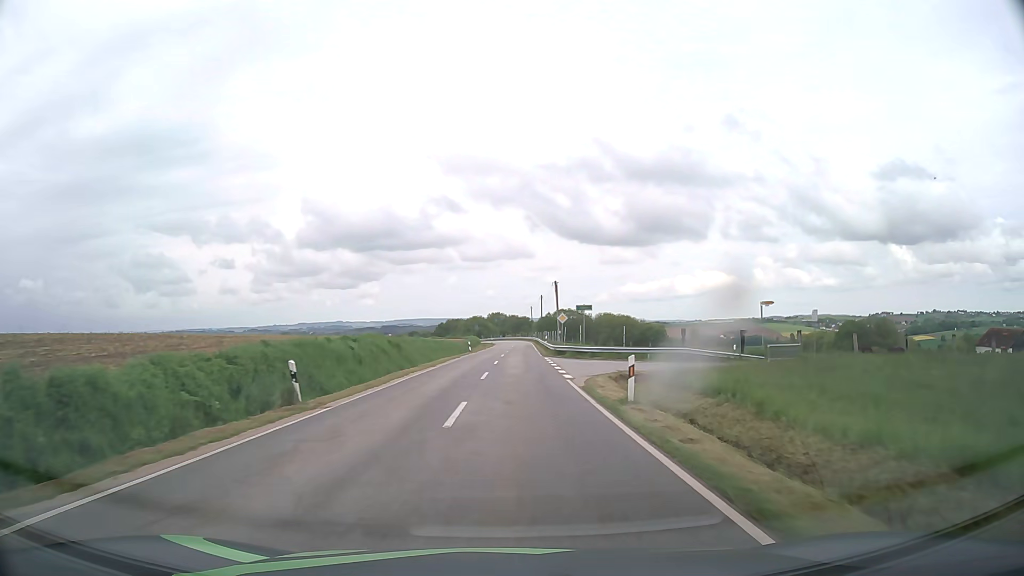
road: tertiary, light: Day
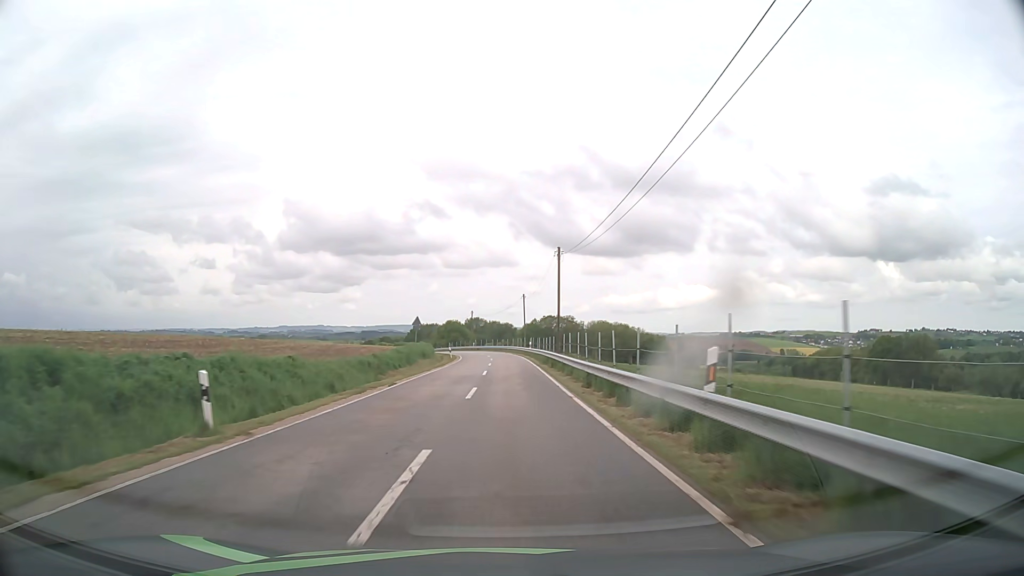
(+1.0, +54.1) m; +2°
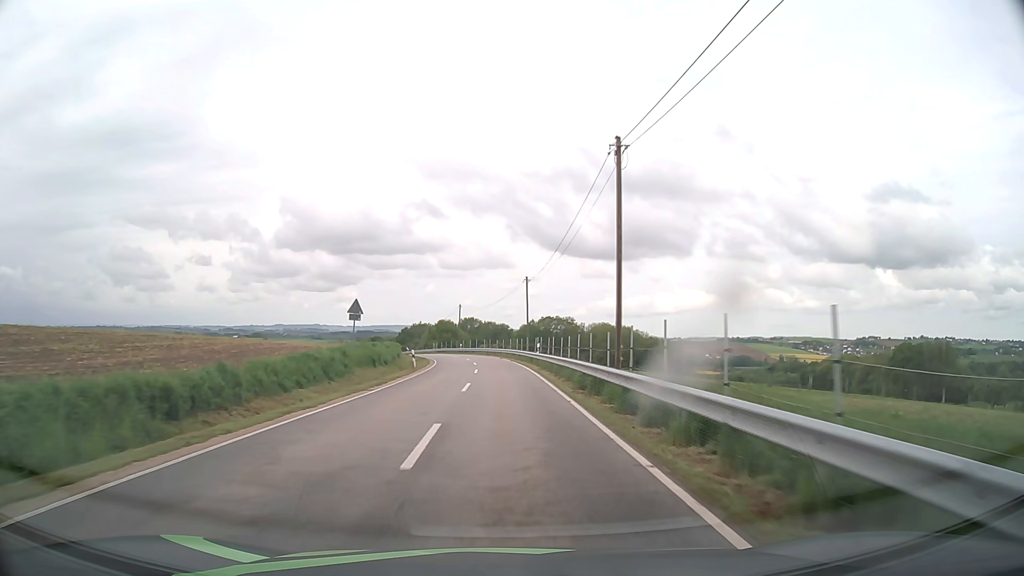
(+0.1, +21.5) m; 0°
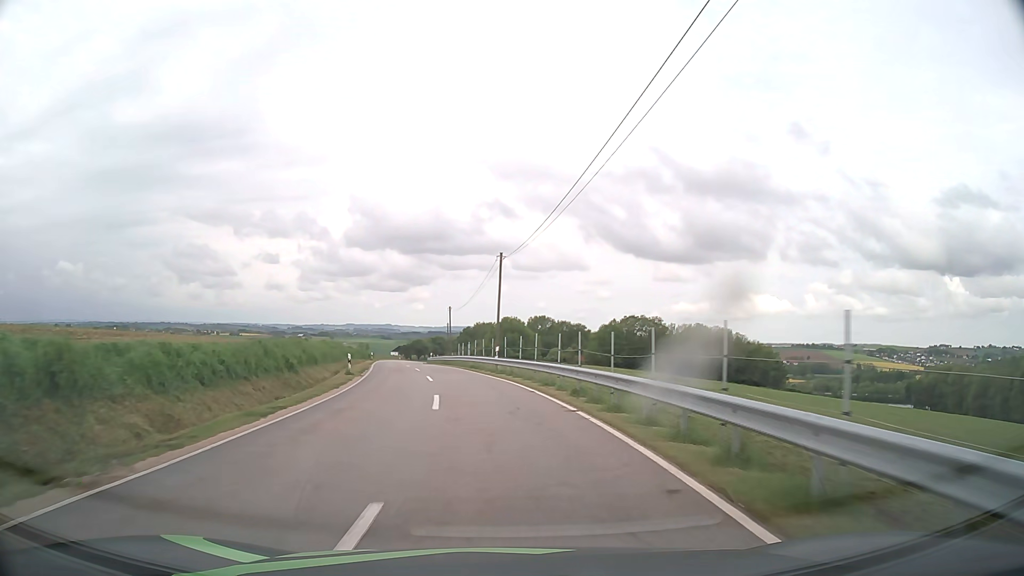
(-1.5, +53.6) m; -6°
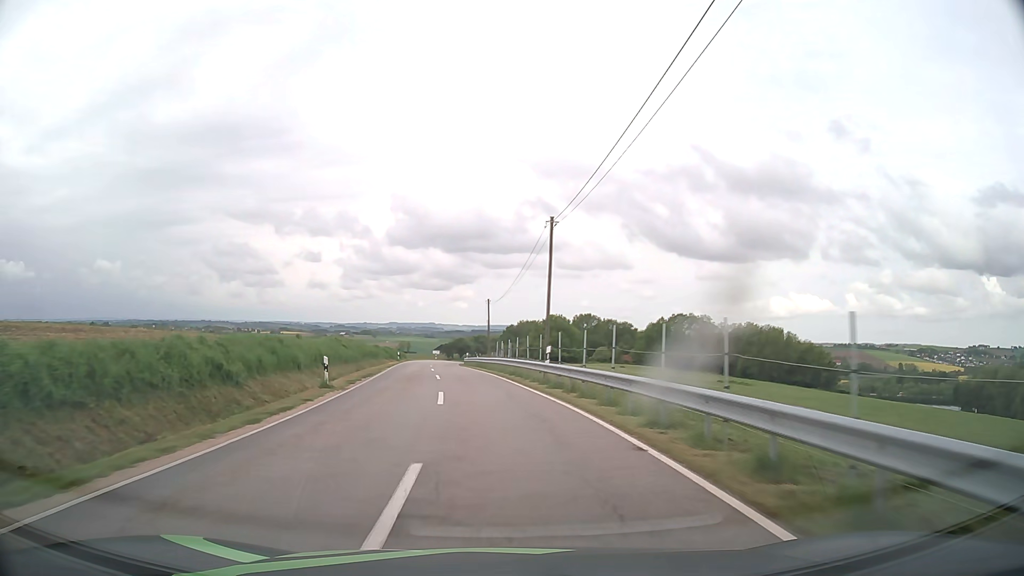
(-0.4, +10.7) m; -4°
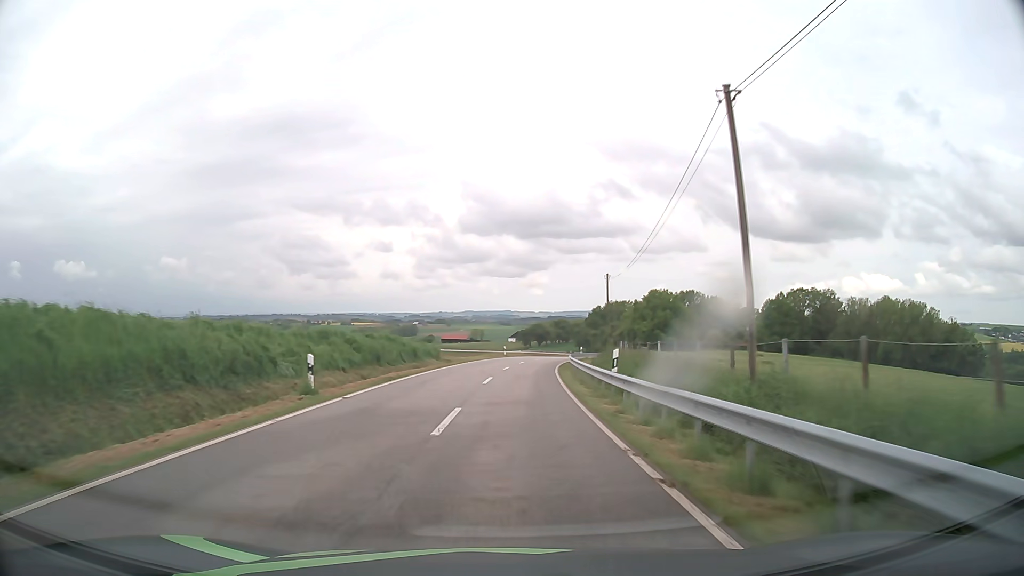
(-4.6, +53.8) m; -6°
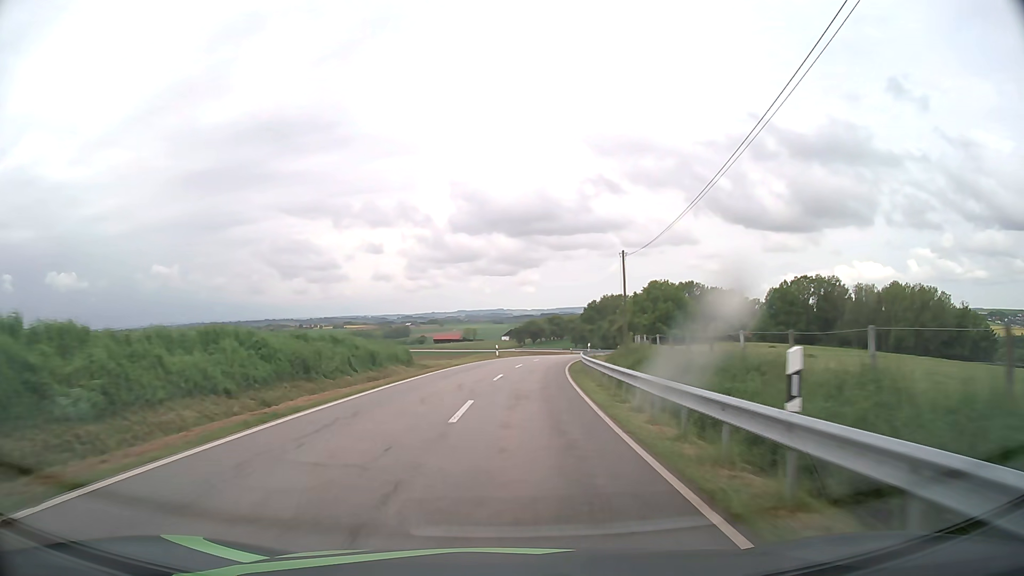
(0.0, +10.9) m; +1°
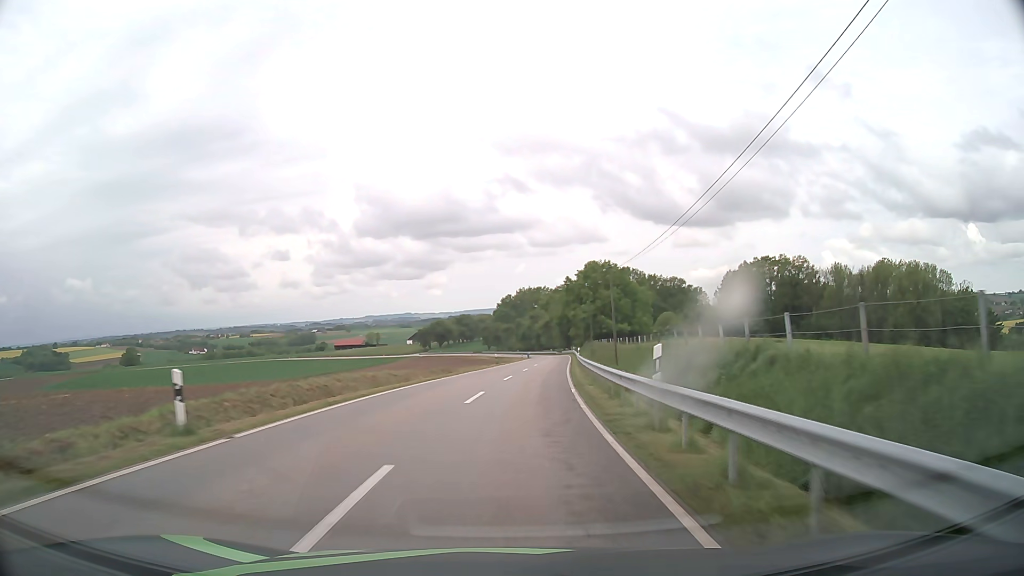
(+2.4, +43.4) m; +7°
(0, +10) (+1, +20) (+1, +30) (+2, +40) (+3, +50) (+4, +60) (+5, +70) (+6, +80) (+7, +90) (+8, +100) m
